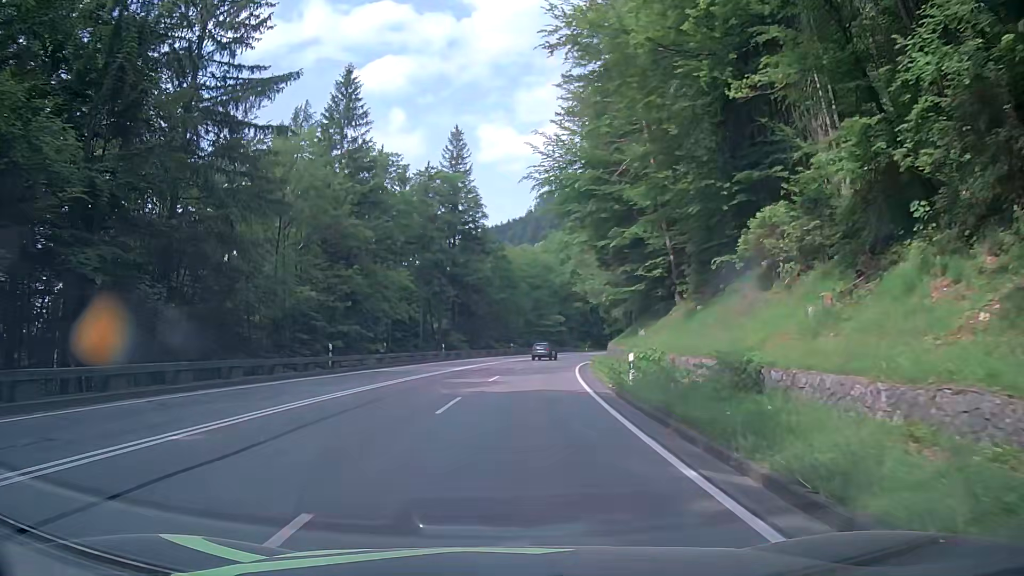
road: primary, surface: asphalt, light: Day
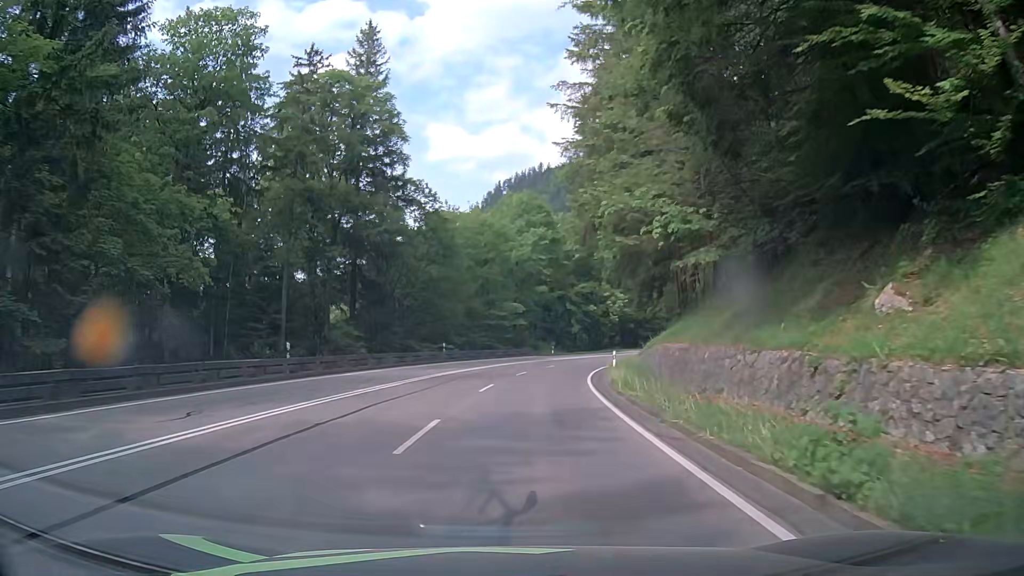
(+1.0, +29.6) m; +4°
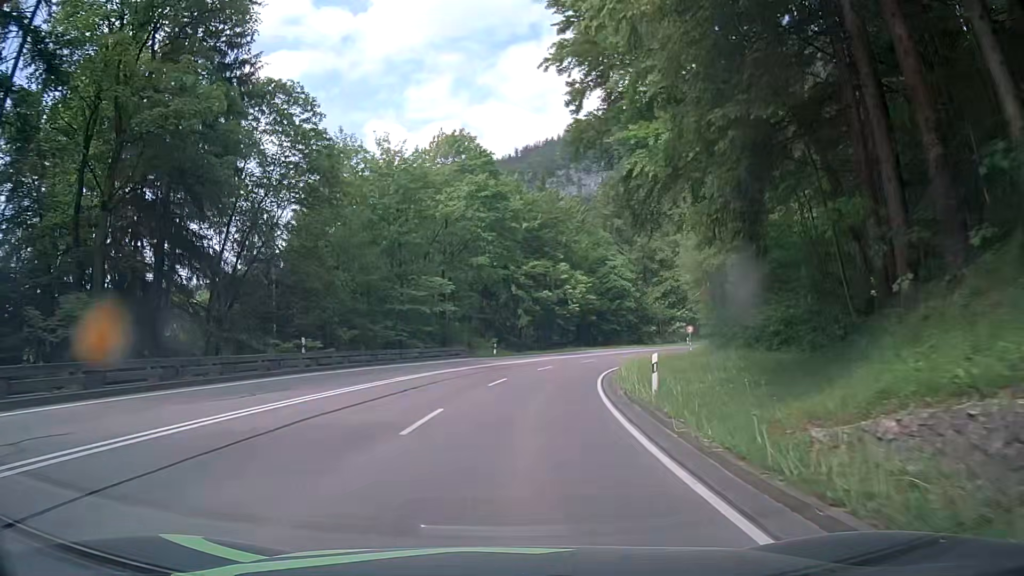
(+1.1, +22.5) m; +5°
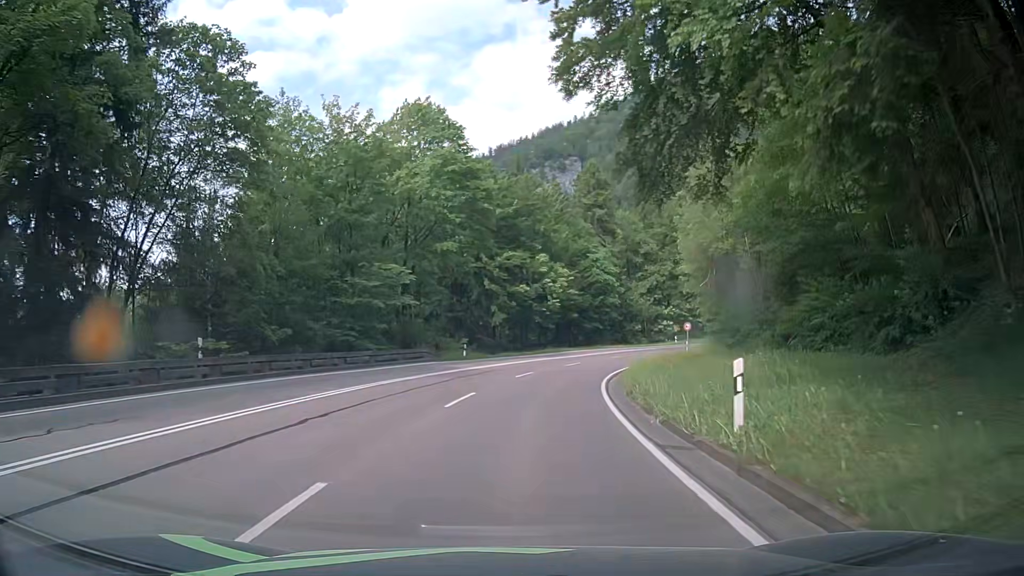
(+0.3, +7.6) m; +2°
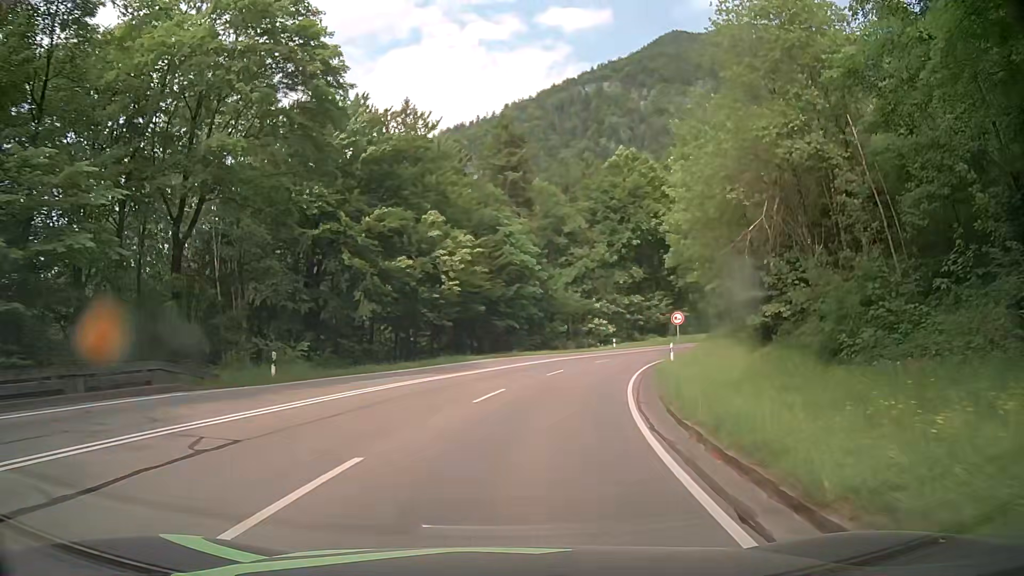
(+1.8, +22.7) m; +9°
